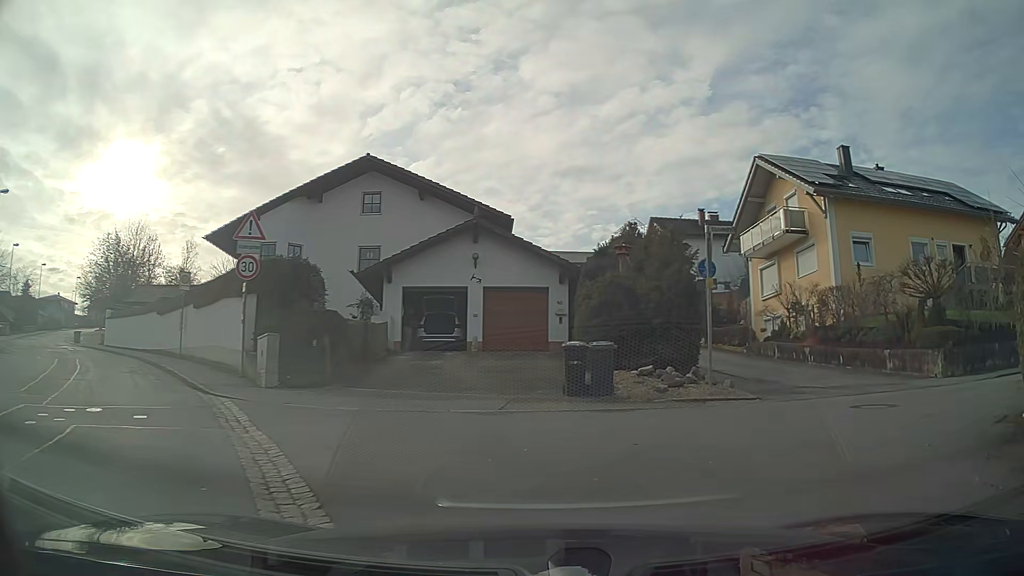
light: Day
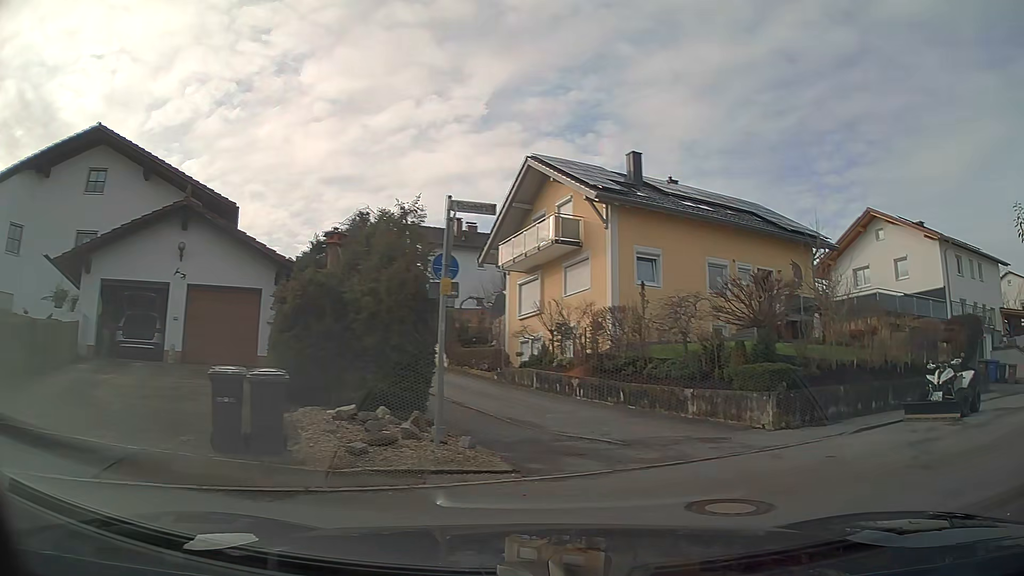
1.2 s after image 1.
(+0.8, +4.5) m; +22°
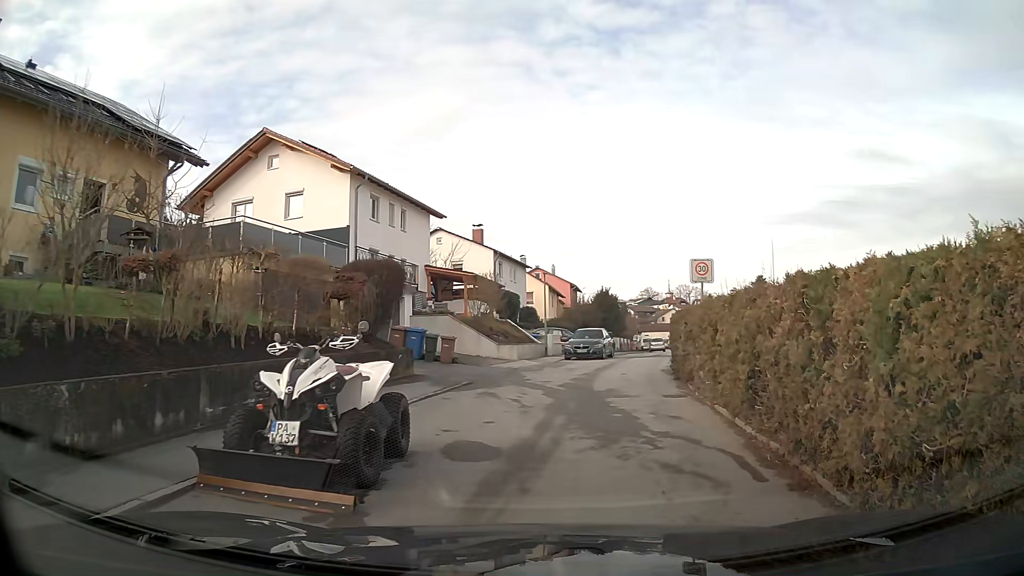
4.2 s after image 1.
(+4.0, +8.1) m; +49°
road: residential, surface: asphalt
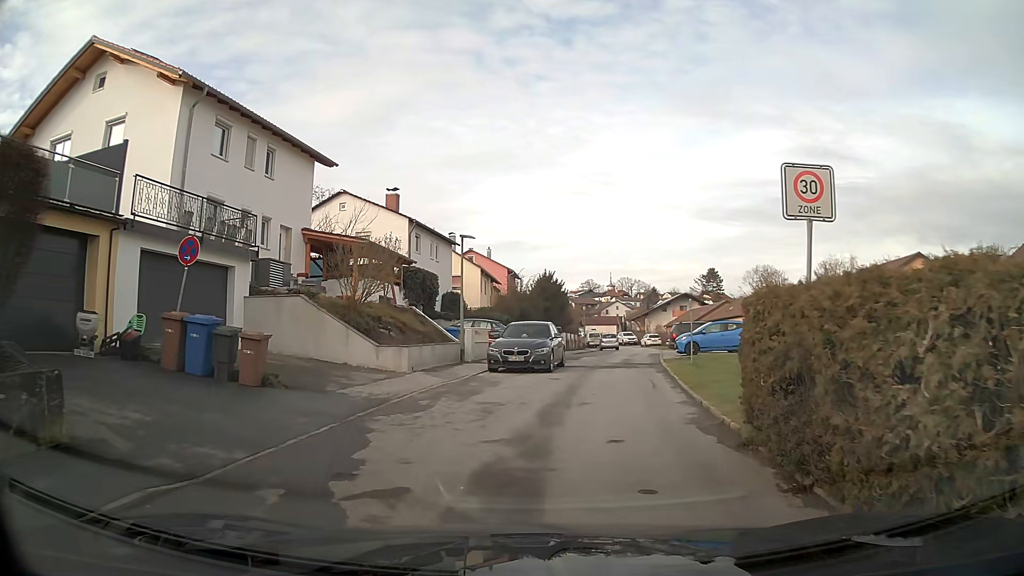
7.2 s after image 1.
(+0.5, +11.6) m; +4°
